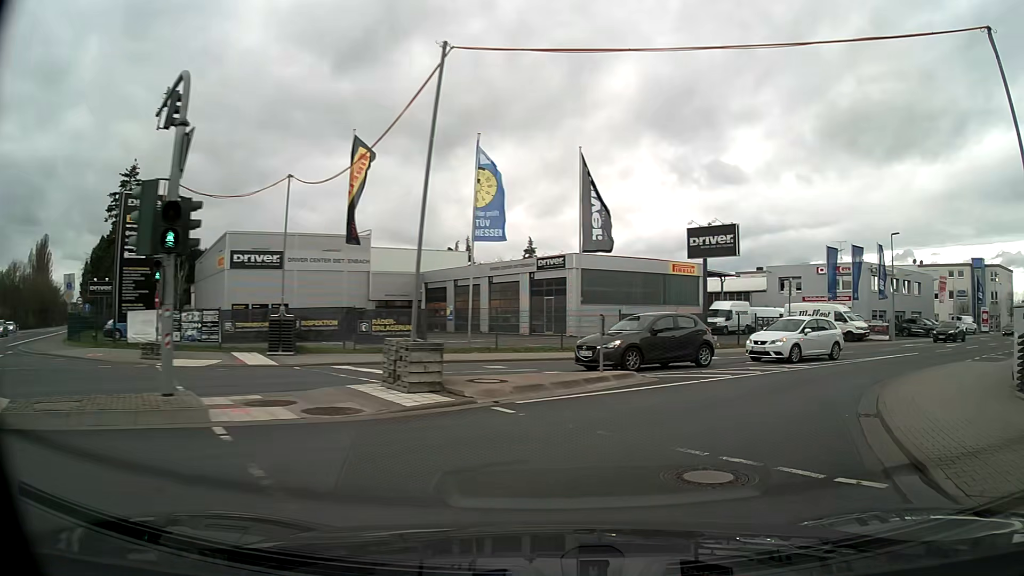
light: Day
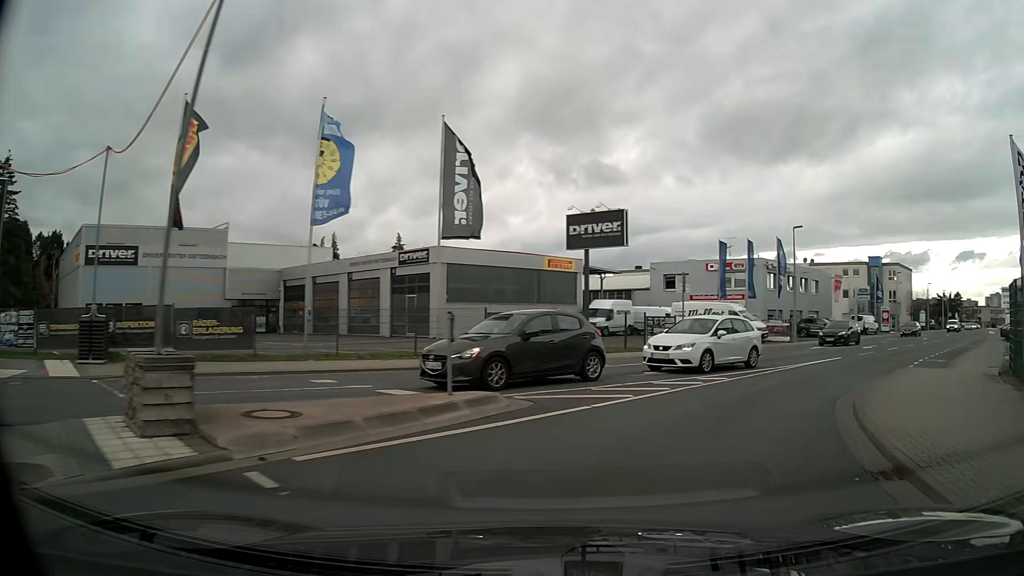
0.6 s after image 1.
(+0.4, +4.3) m; +10°
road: tertiary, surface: asphalt
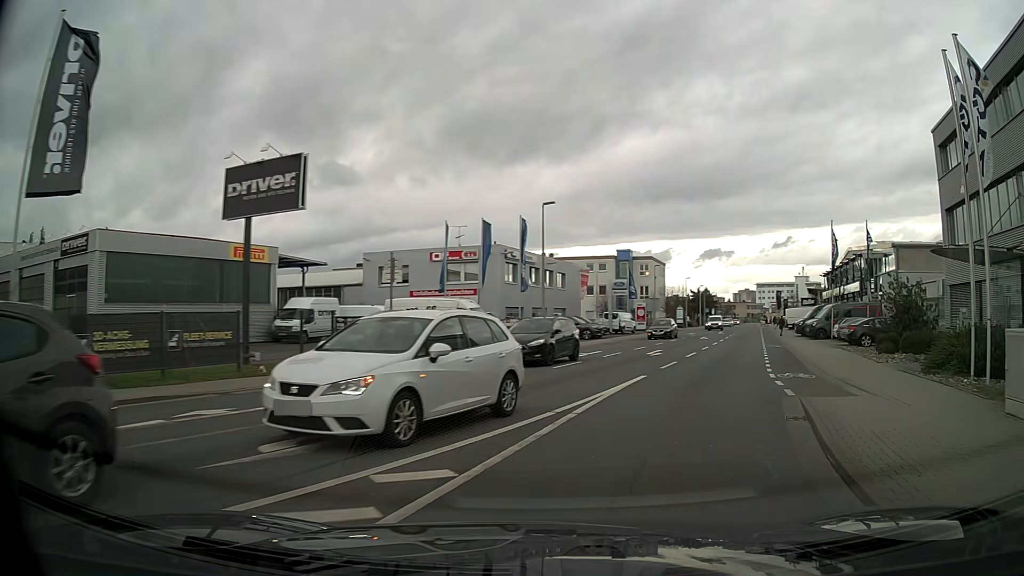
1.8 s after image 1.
(+2.0, +9.4) m; +24°
(+1, +10) (+4, +19) (+8, +29) (+11, +38) (+14, +48) (+17, +57) (+20, +67) (+23, +76) (+26, +86) (+29, +96) m
